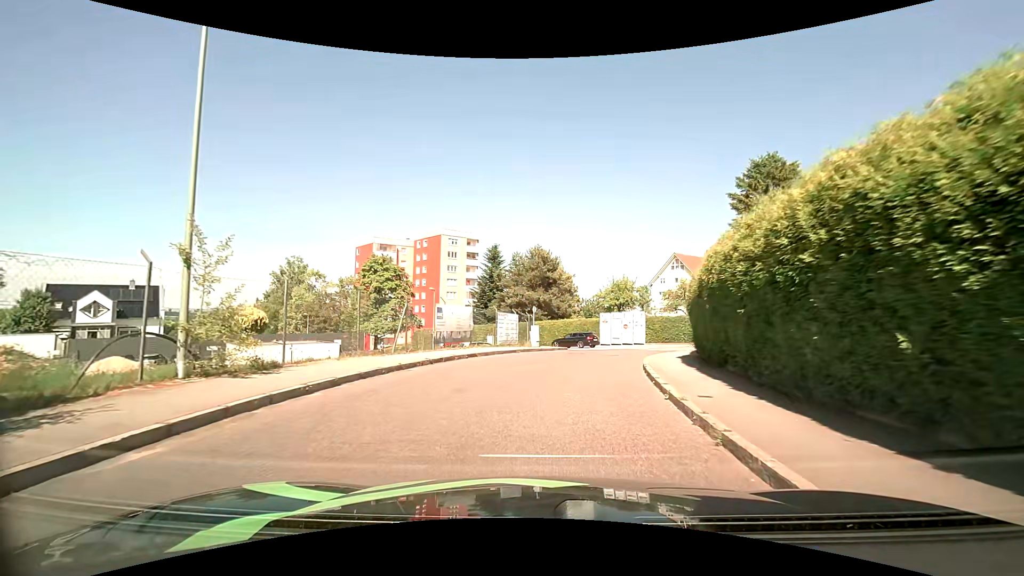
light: Day
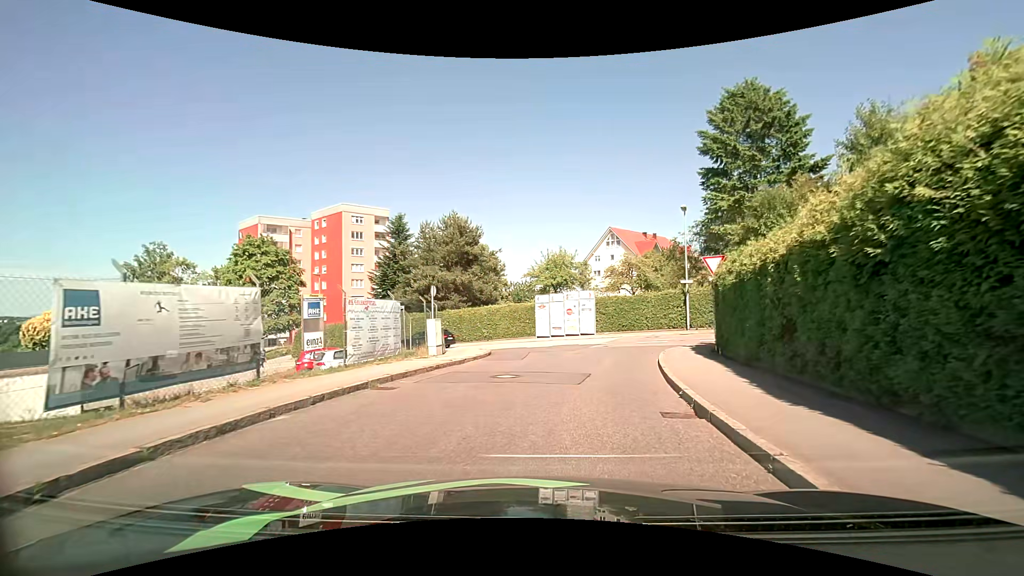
(+0.7, +12.9) m; +8°
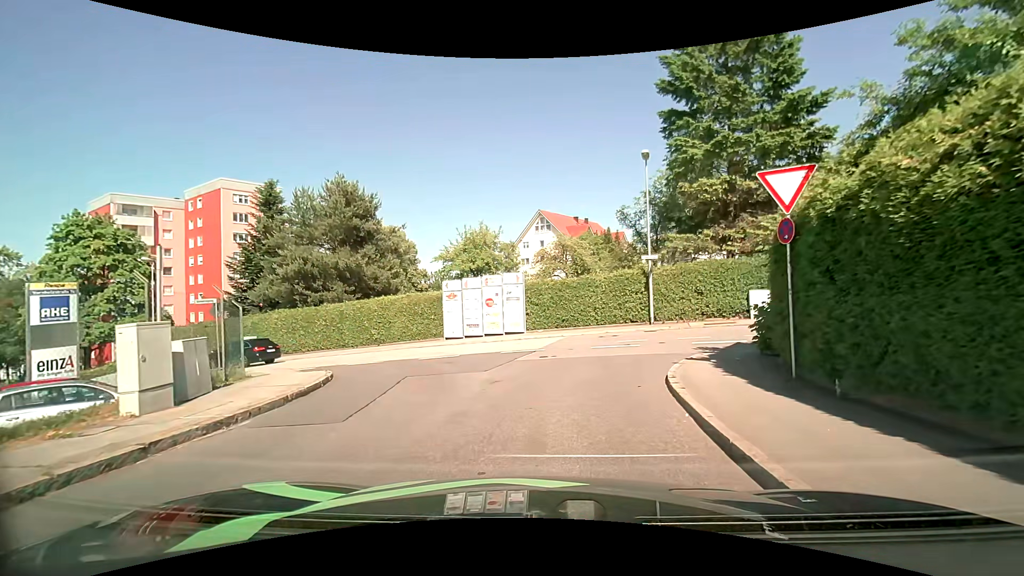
(+0.8, +10.2) m; +8°
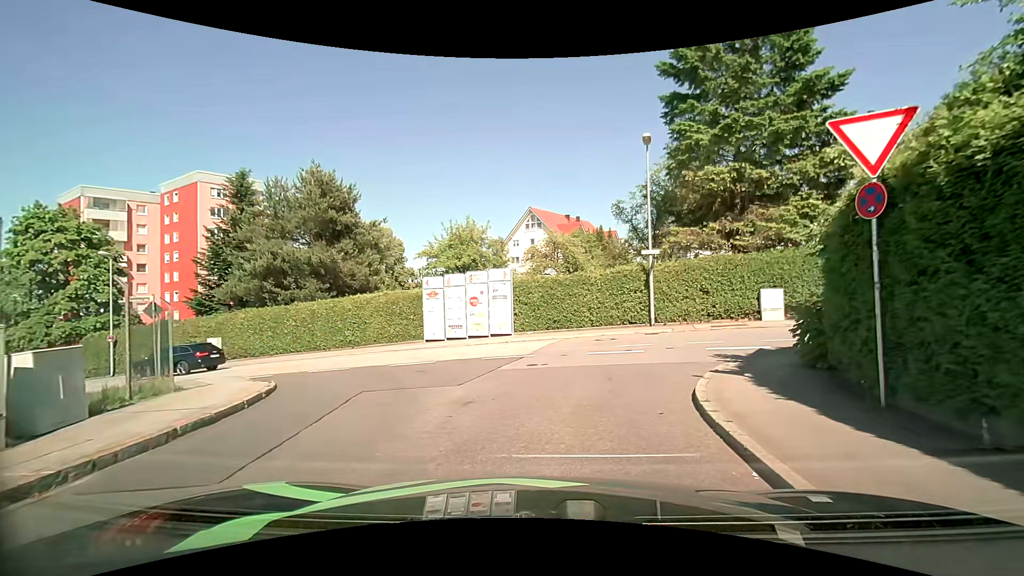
(0.0, +2.3) m; +2°
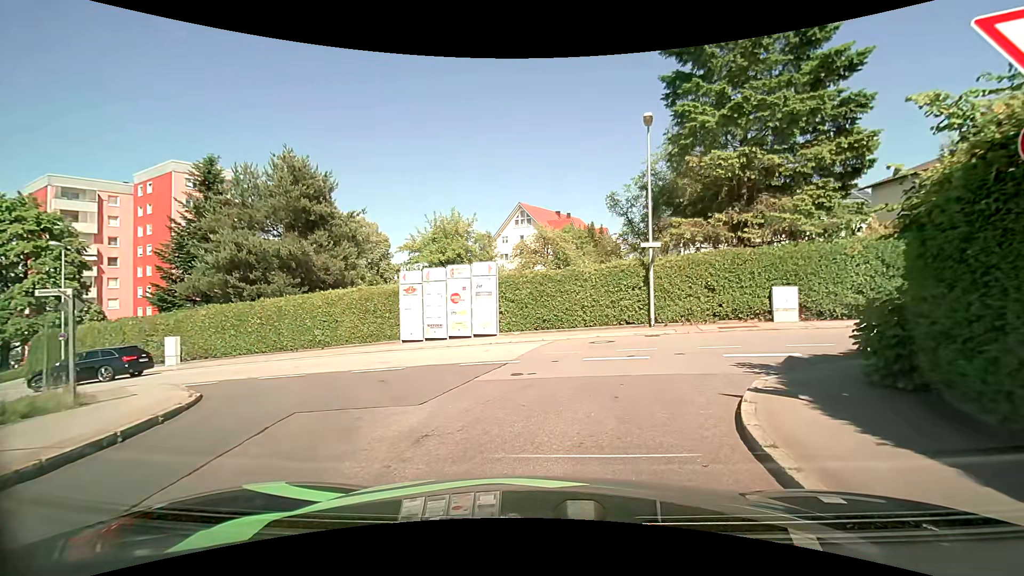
(0.0, +2.1) m; 0°
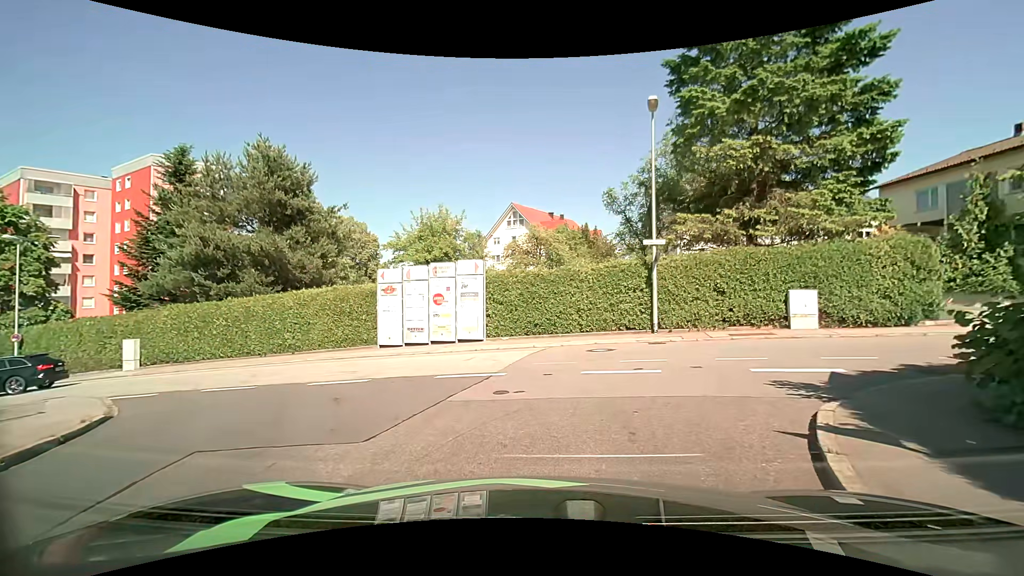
(0.0, +1.9) m; +1°
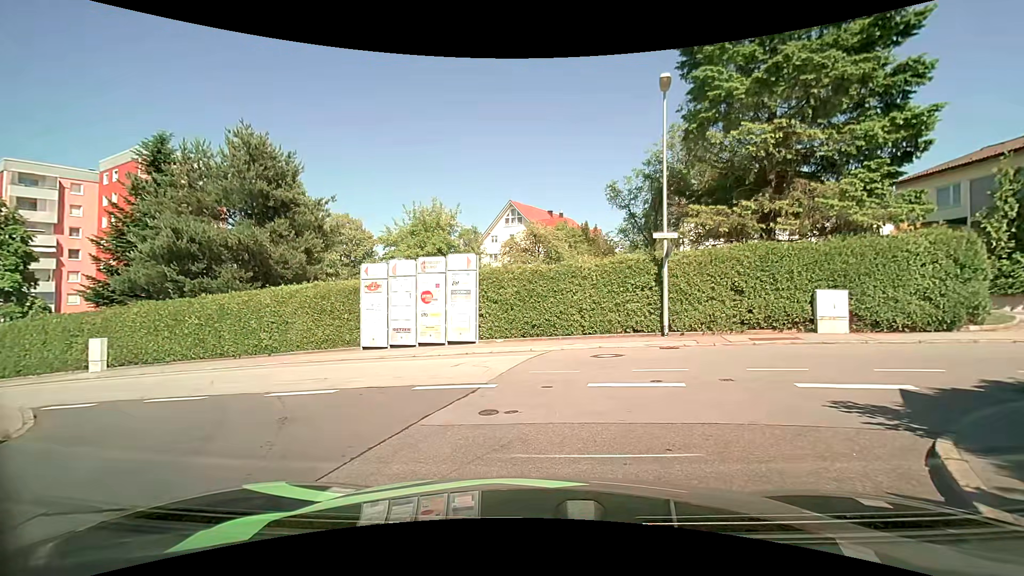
(0.0, +1.7) m; +1°
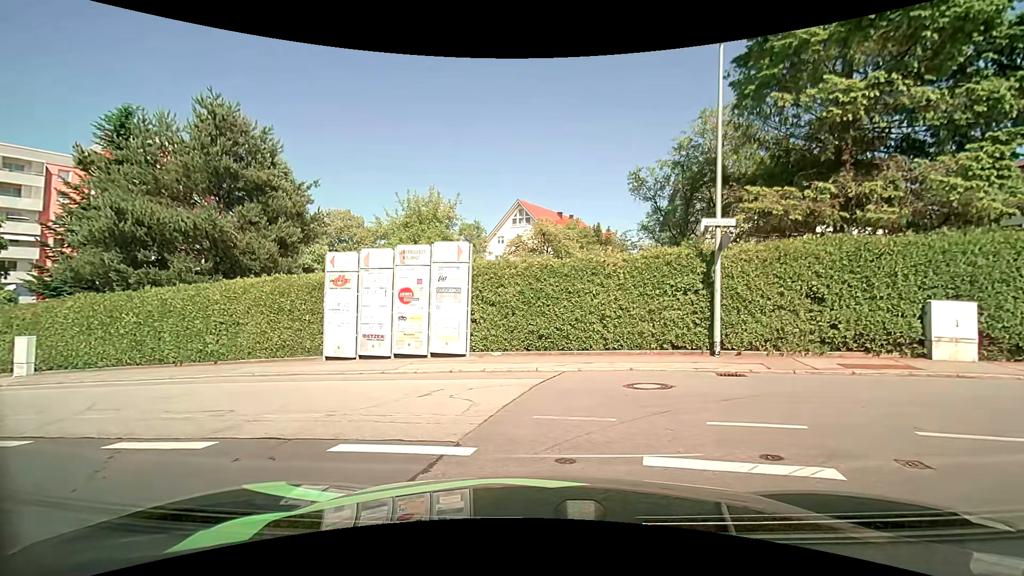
(-0.1, +3.7) m; -2°
(-2, +9) (-11, +14) (-21, +17) (-30, +20) (-39, +24) (-49, +27) (-58, +31) (-67, +36) (-76, +40) (-85, +44) m
